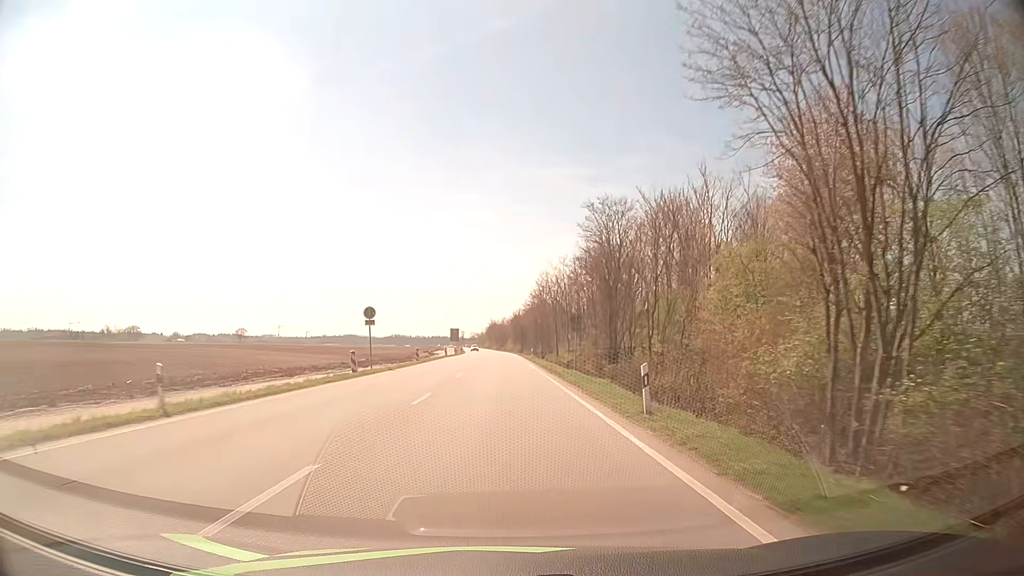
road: primary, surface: asphalt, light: Day
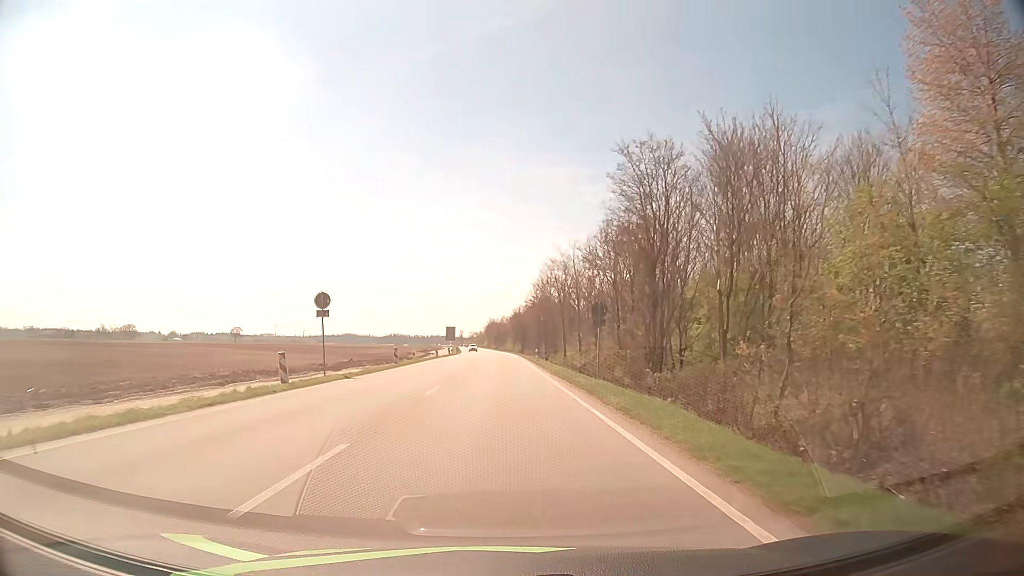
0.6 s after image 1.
(0.0, +10.4) m; 0°
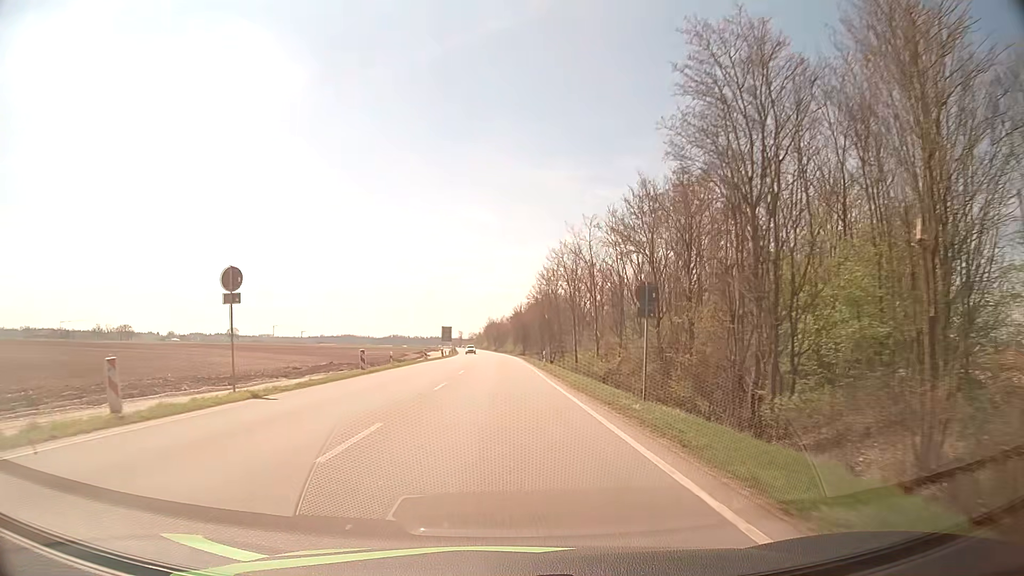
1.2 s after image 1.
(0.0, +10.4) m; 0°
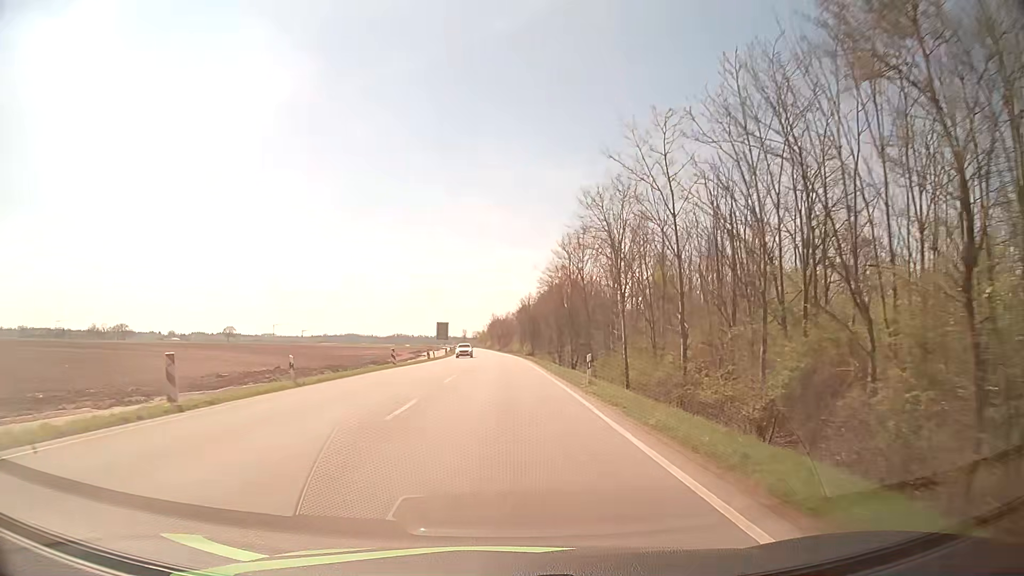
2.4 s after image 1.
(-0.1, +20.8) m; 0°
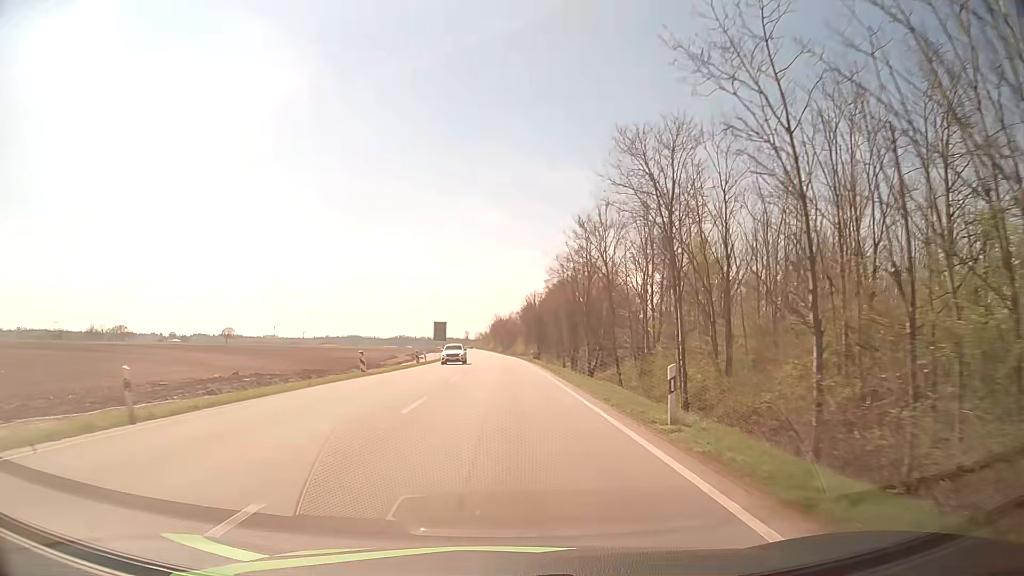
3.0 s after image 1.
(0.0, +10.4) m; 0°
